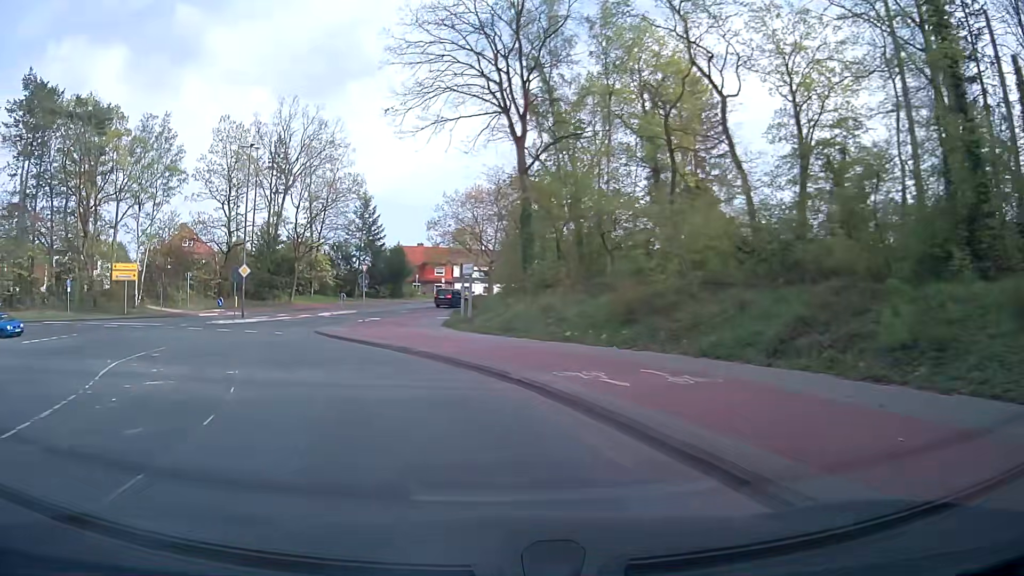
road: primary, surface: asphalt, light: Day
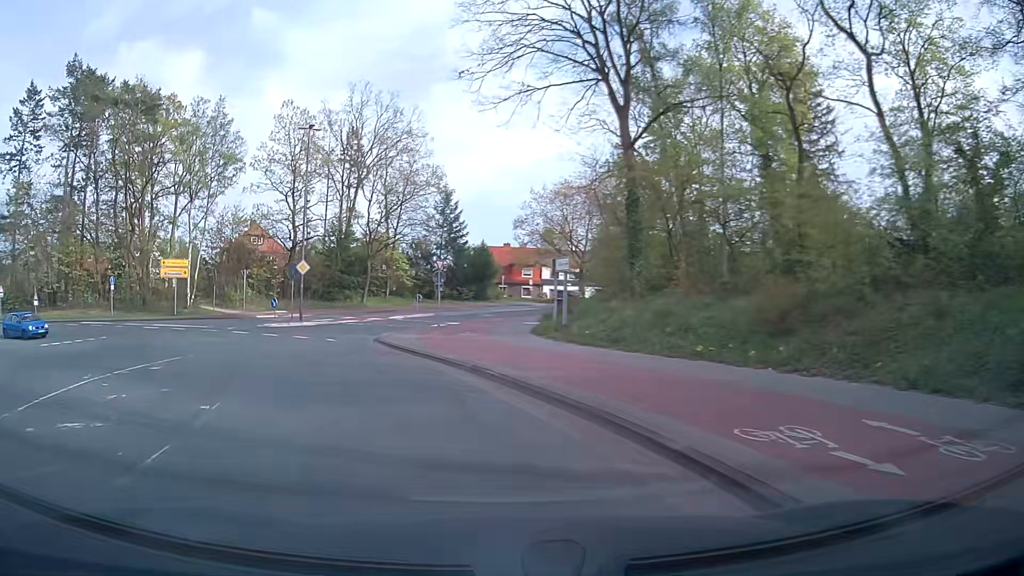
(-0.2, +5.4) m; -6°
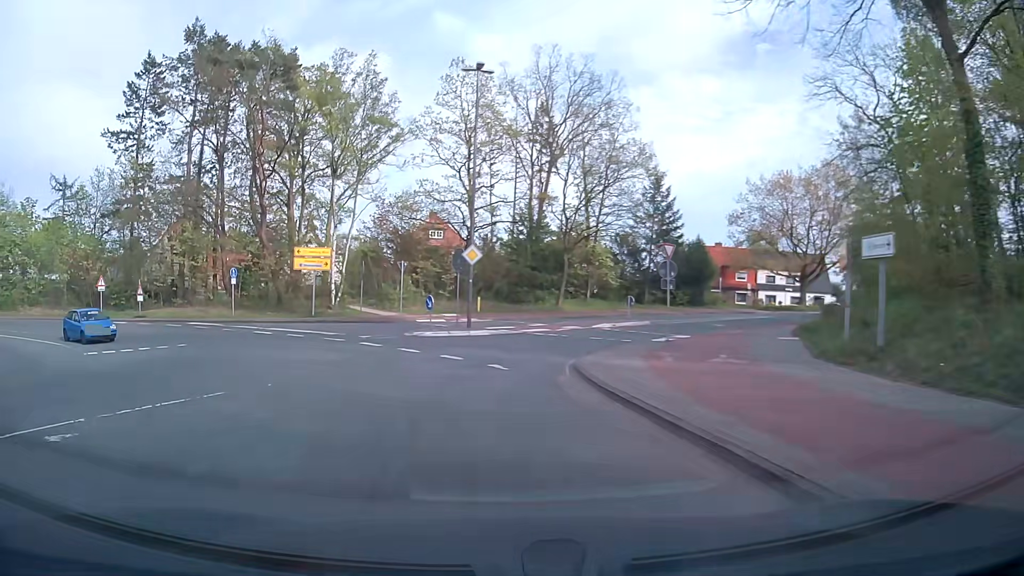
(-1.6, +10.4) m; -17°
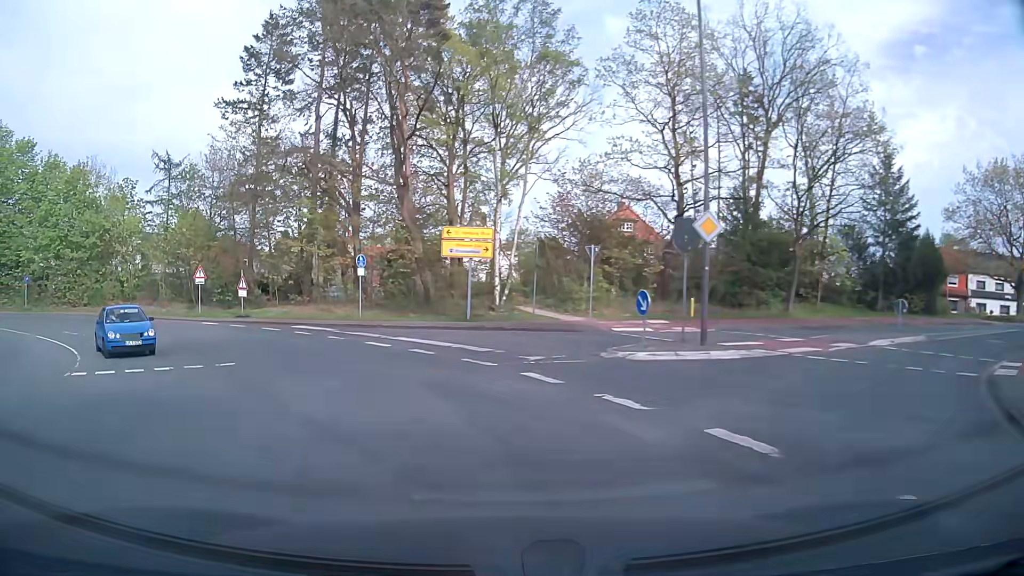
(-1.5, +10.4) m; -16°
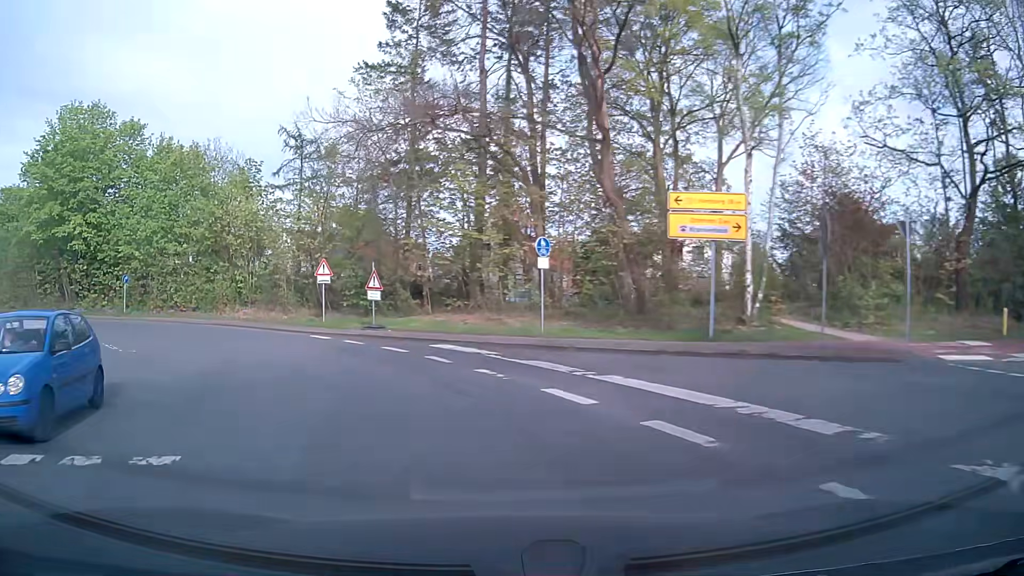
(-1.3, +10.5) m; -16°
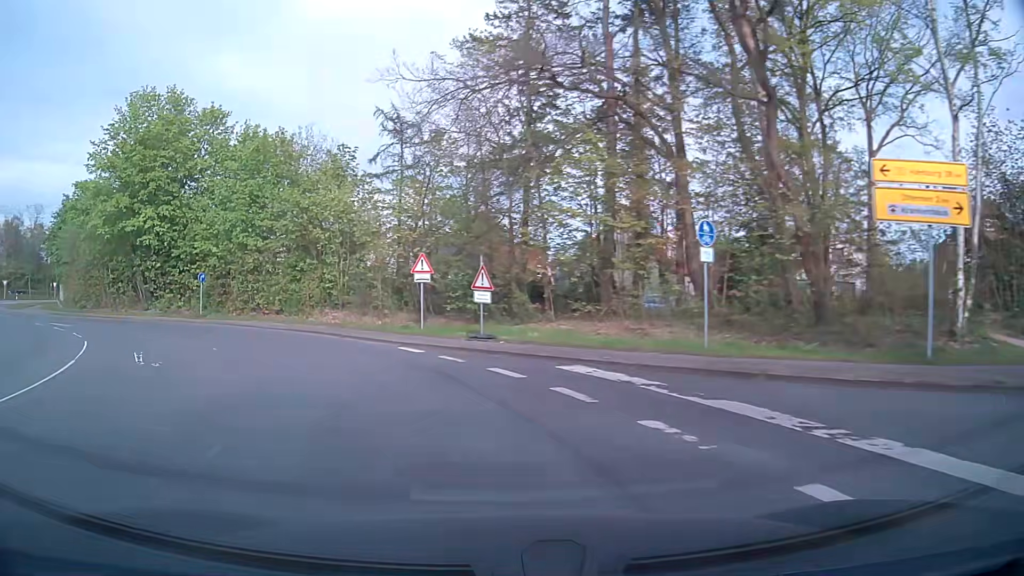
(-0.5, +5.3) m; -10°
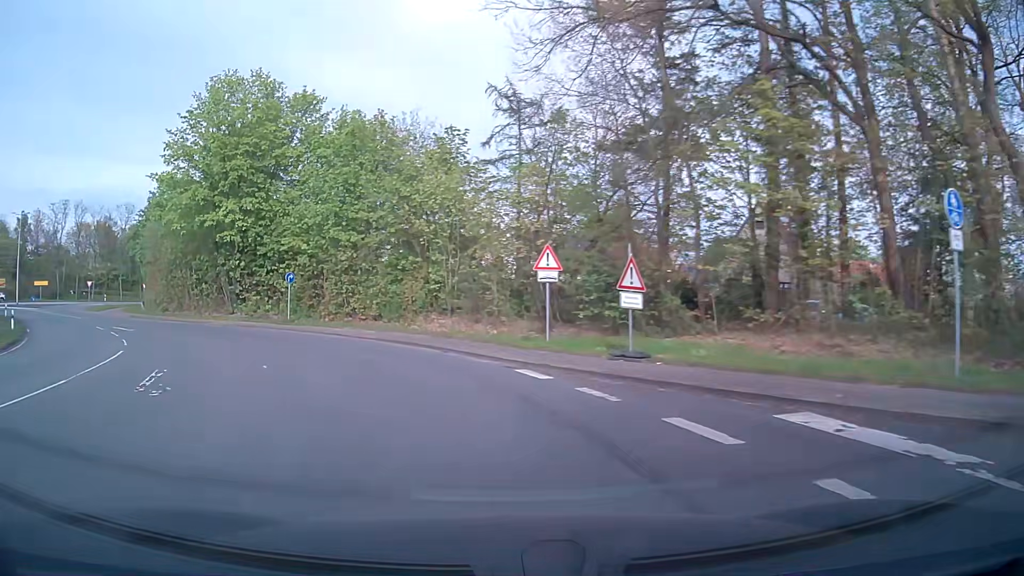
(-0.5, +5.3) m; -10°
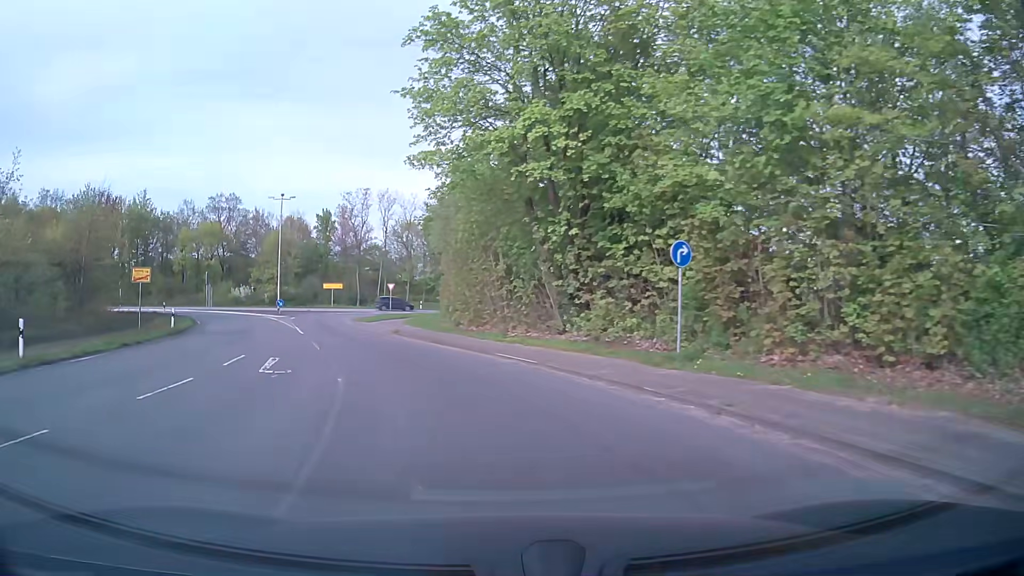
(-6.5, +20.8) m; -32°
(-1, +10) (-3, +20) (-6, +29) (-10, +39) (-13, +48) (-14, +58) (-12, +68) (-6, +76) (+2, +82) (+10, +87) m
